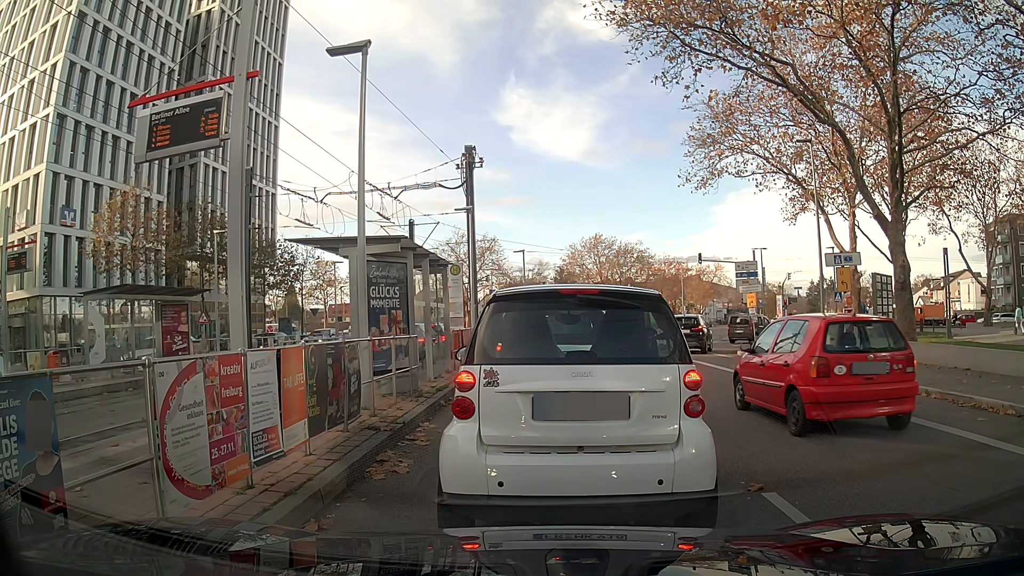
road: secondary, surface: asphalt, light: Day
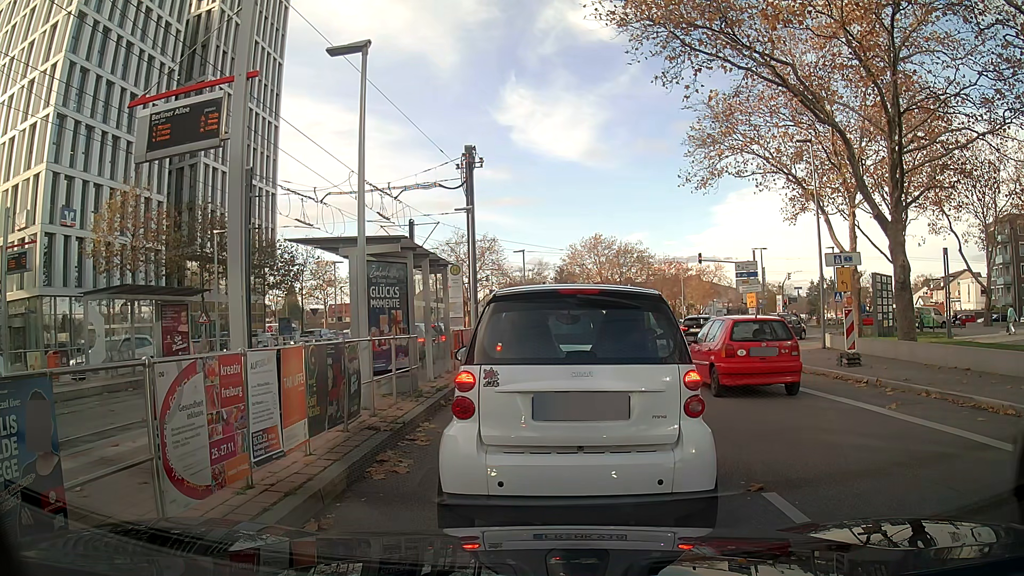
(0.0, 0.0) m; 0°
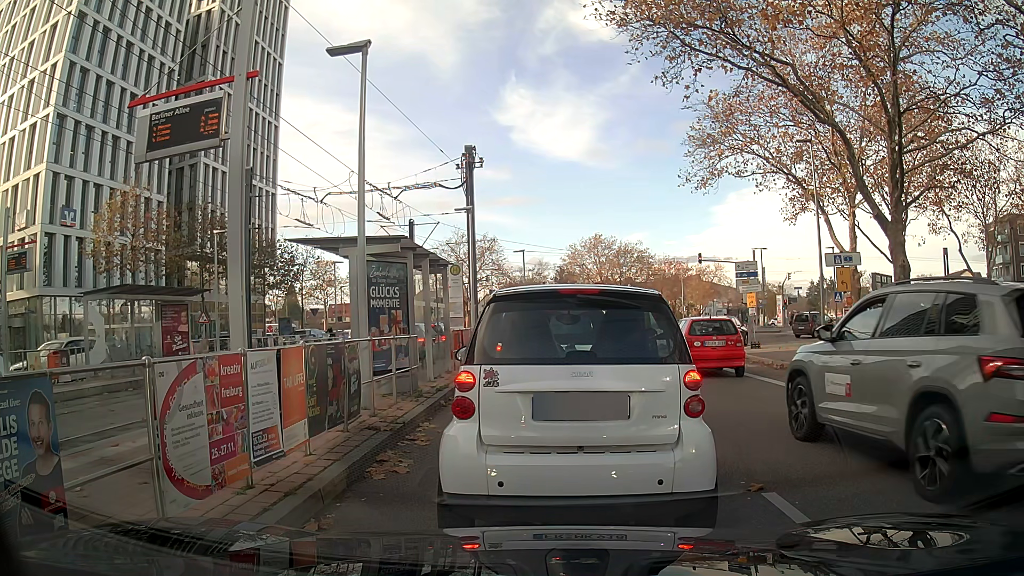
(0.0, 0.0) m; 0°
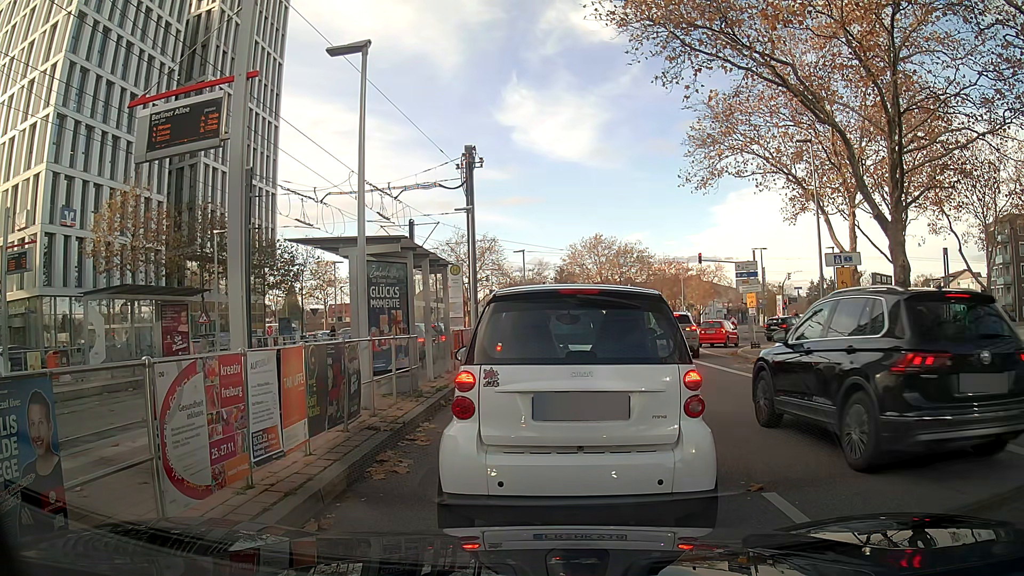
(0.0, 0.0) m; 0°
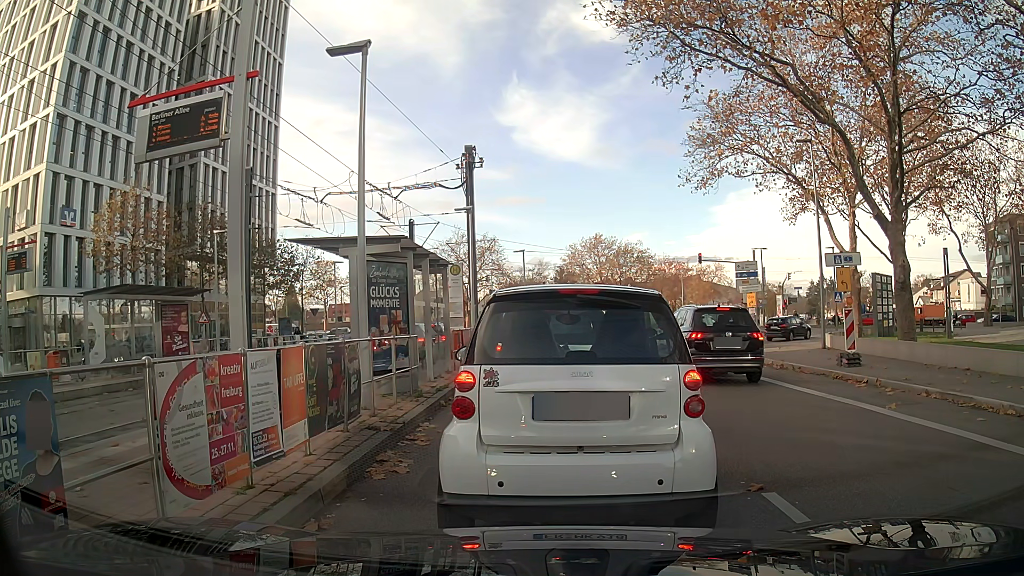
(0.0, 0.0) m; 0°
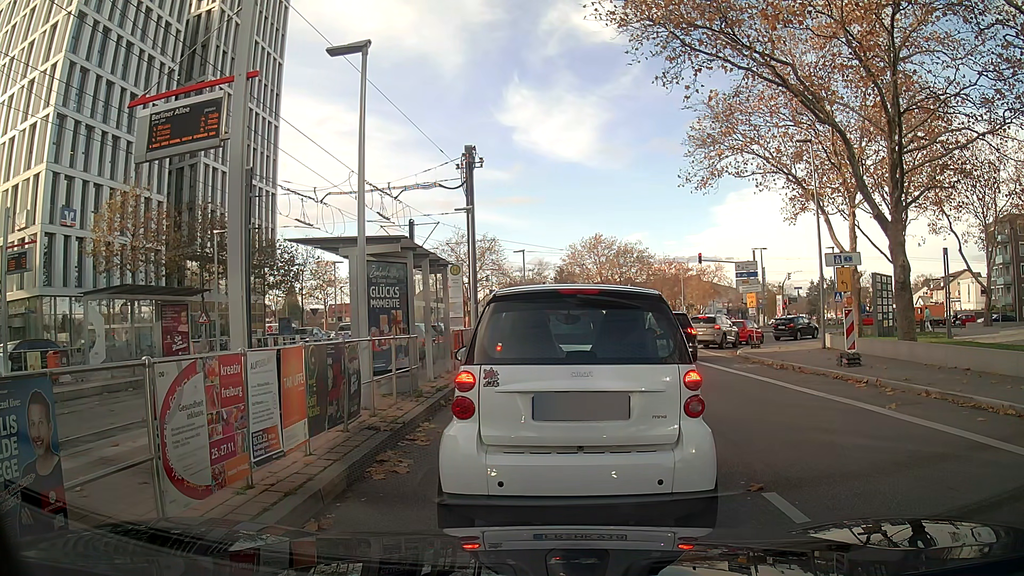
(0.0, 0.0) m; 0°
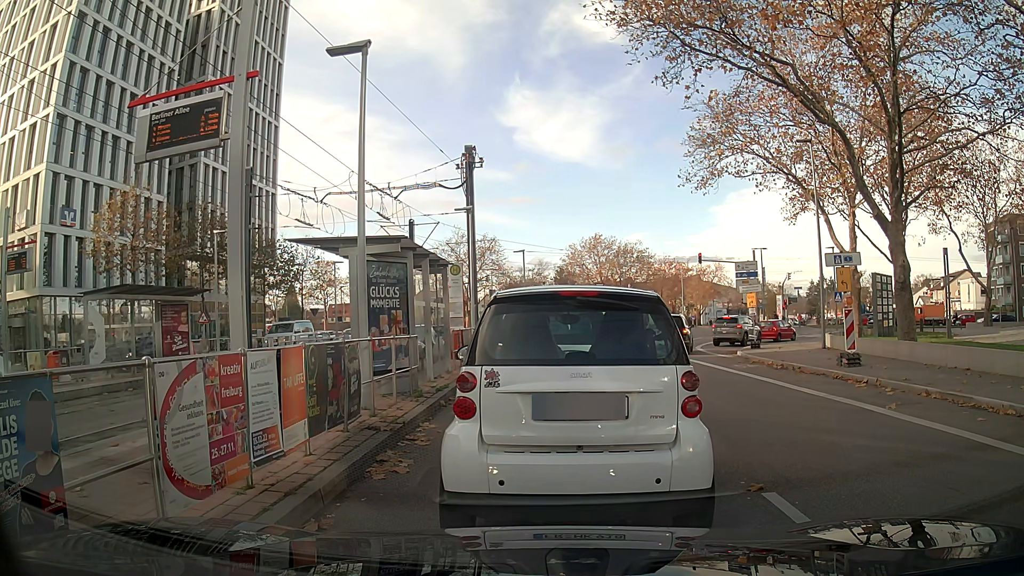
(0.0, 0.0) m; 0°
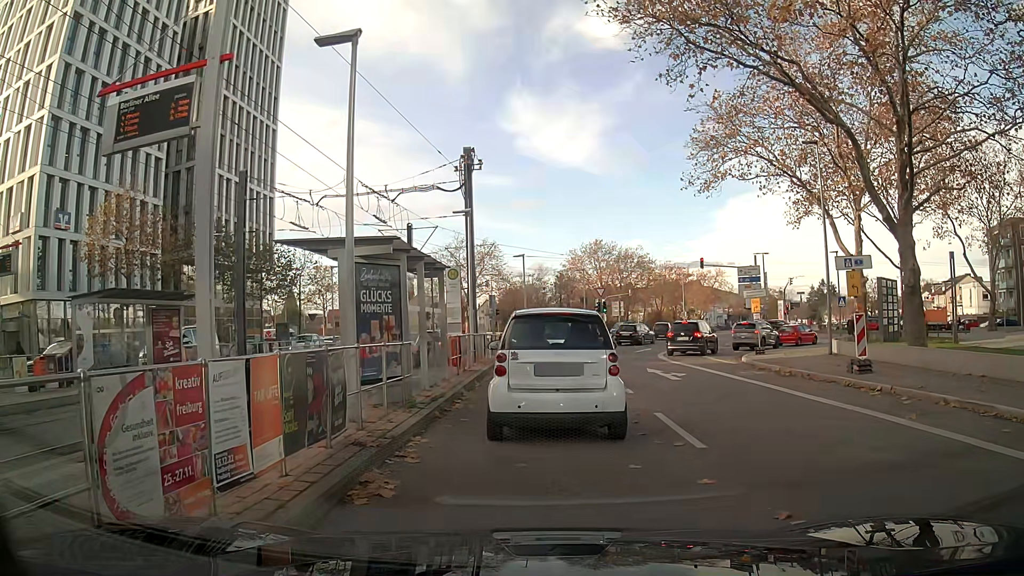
(0.0, +0.7) m; 0°
